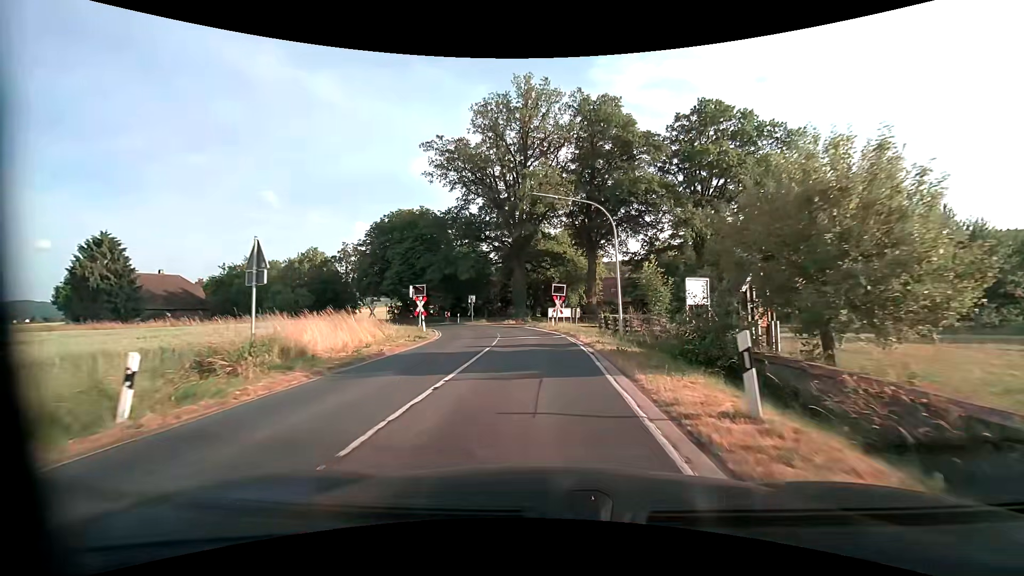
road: primary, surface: asphalt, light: Day
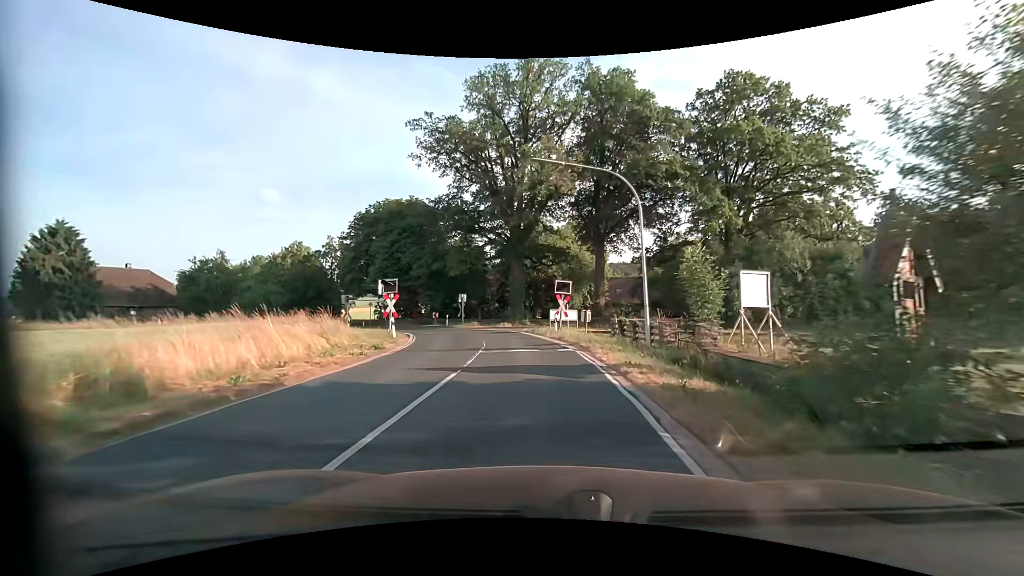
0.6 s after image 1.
(0.0, +6.5) m; 0°
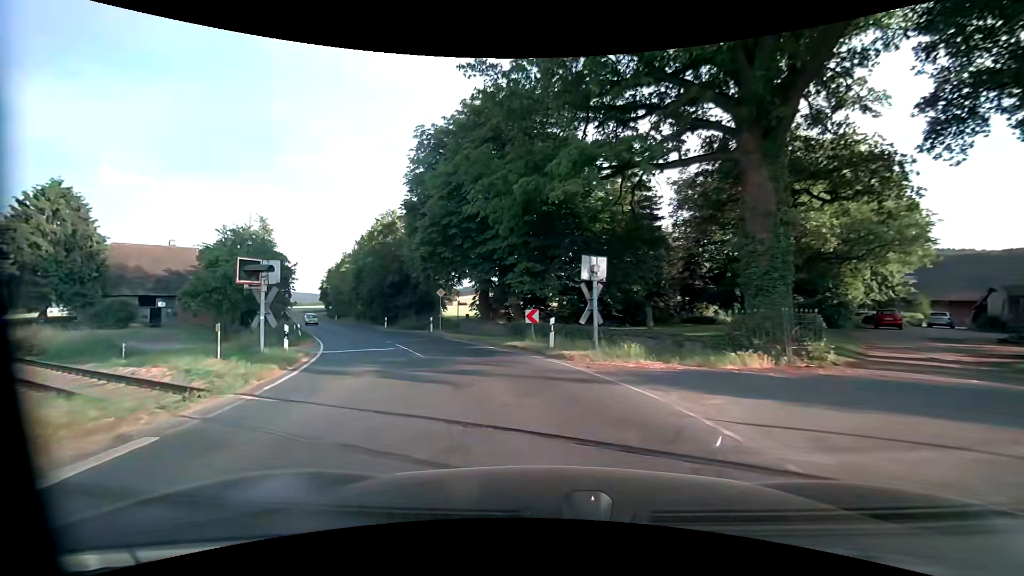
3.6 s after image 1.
(-3.6, +30.4) m; -19°
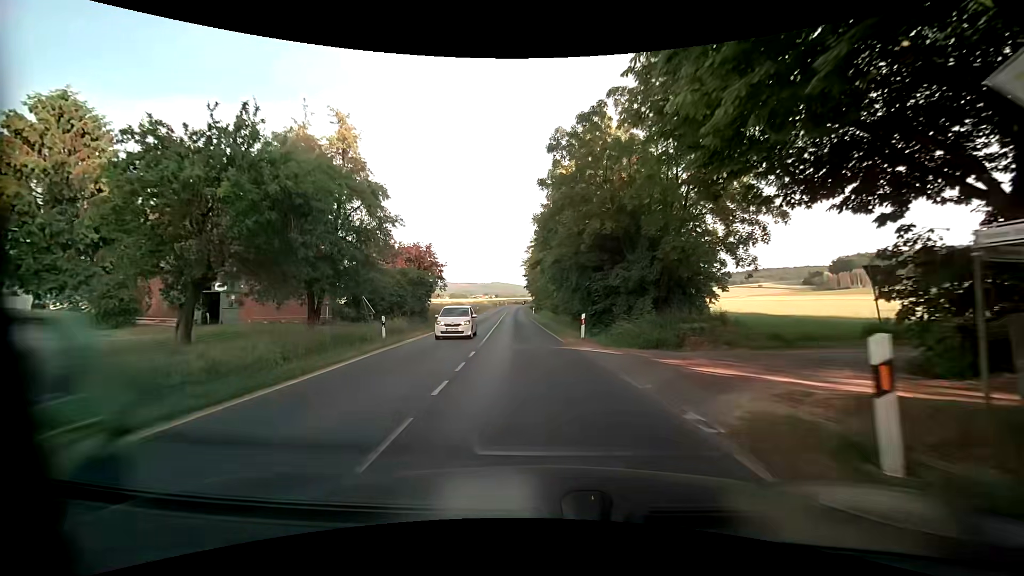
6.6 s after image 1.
(-7.6, +28.8) m; -25°
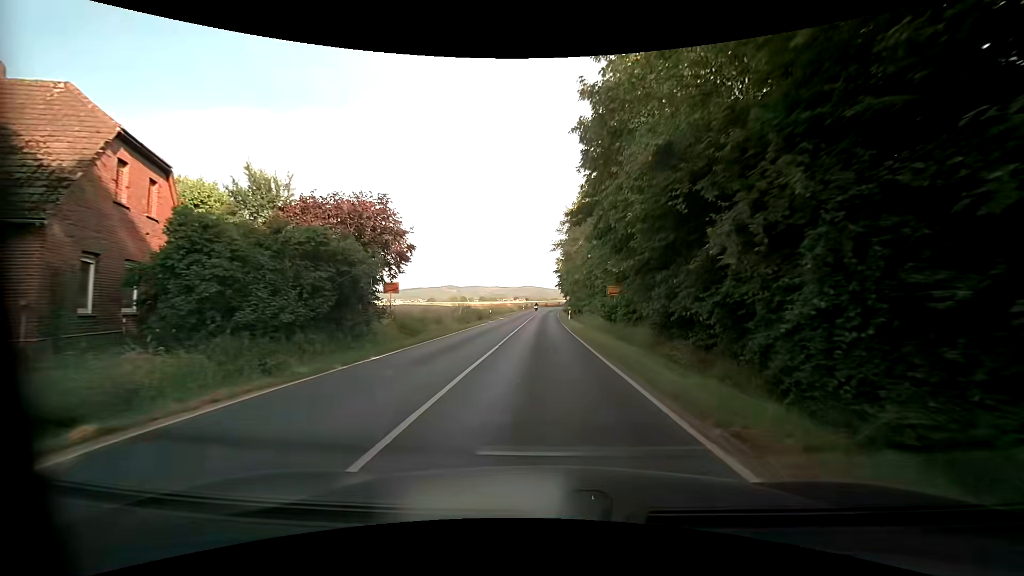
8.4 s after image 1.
(-0.9, +21.0) m; -5°
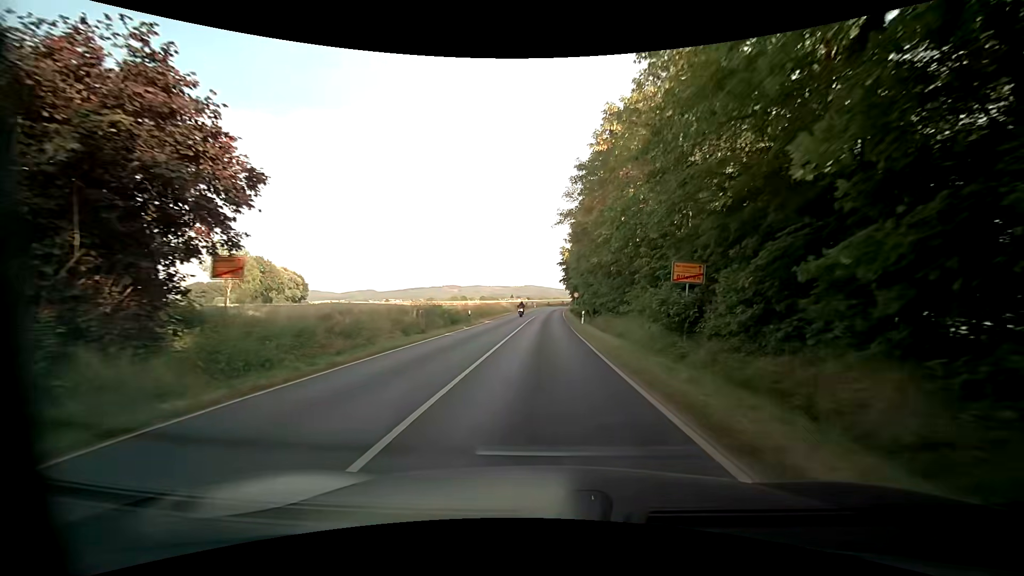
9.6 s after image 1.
(+0.1, +15.3) m; 0°
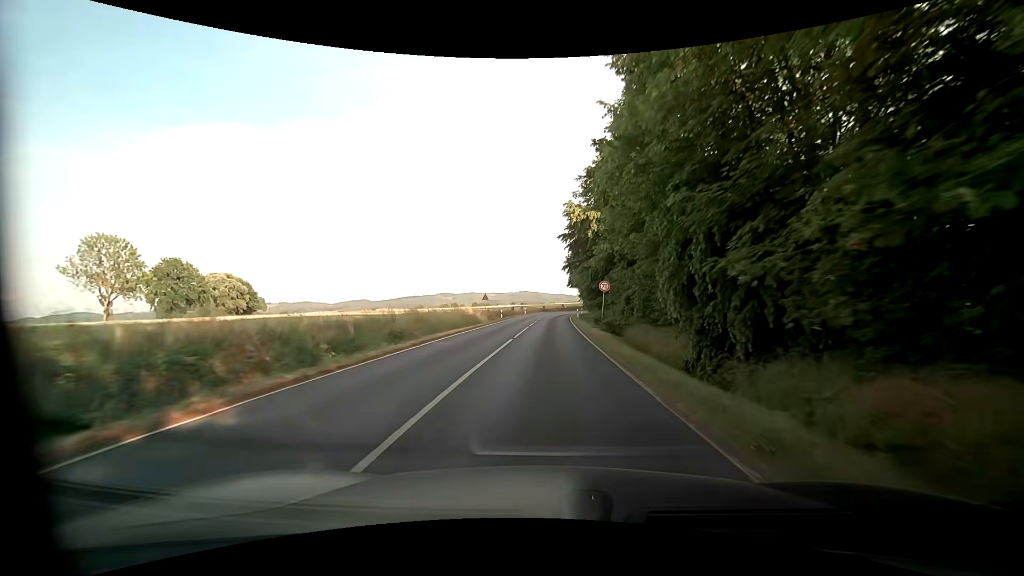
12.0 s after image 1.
(+0.3, +33.2) m; +1°
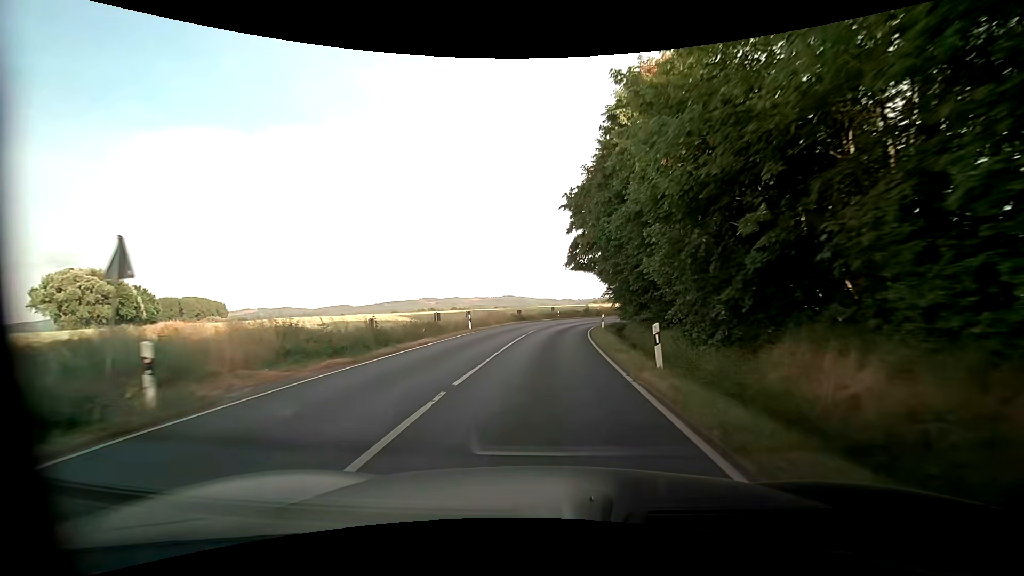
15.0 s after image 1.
(+0.6, +44.8) m; +1°
(0, +10) (0, +20) (+1, +30) (+2, +40) (+4, +50) (+8, +59) (+12, +68) (+18, +76) (+24, +84) (+31, +91) m
